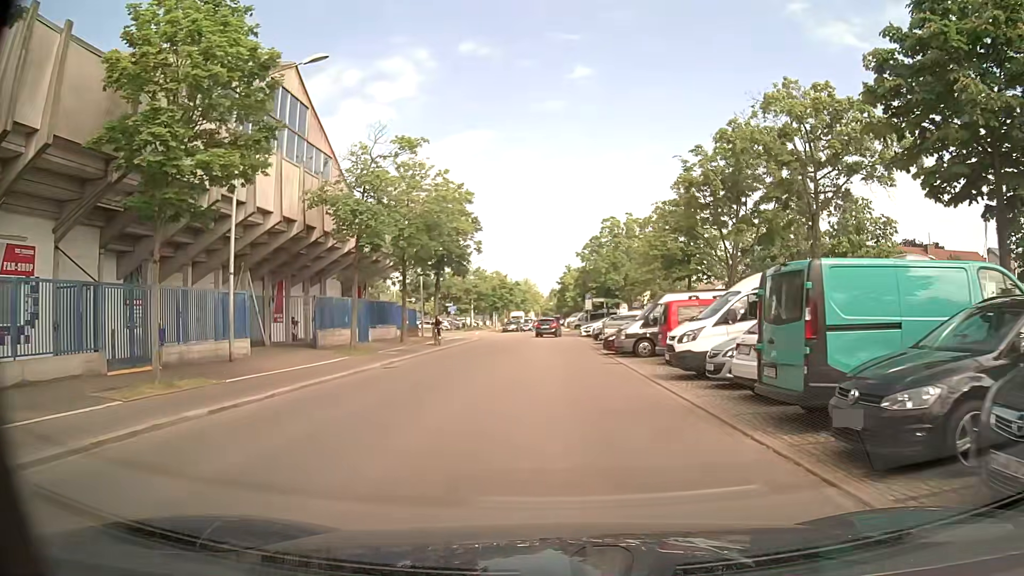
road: residential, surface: asphalt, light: Day
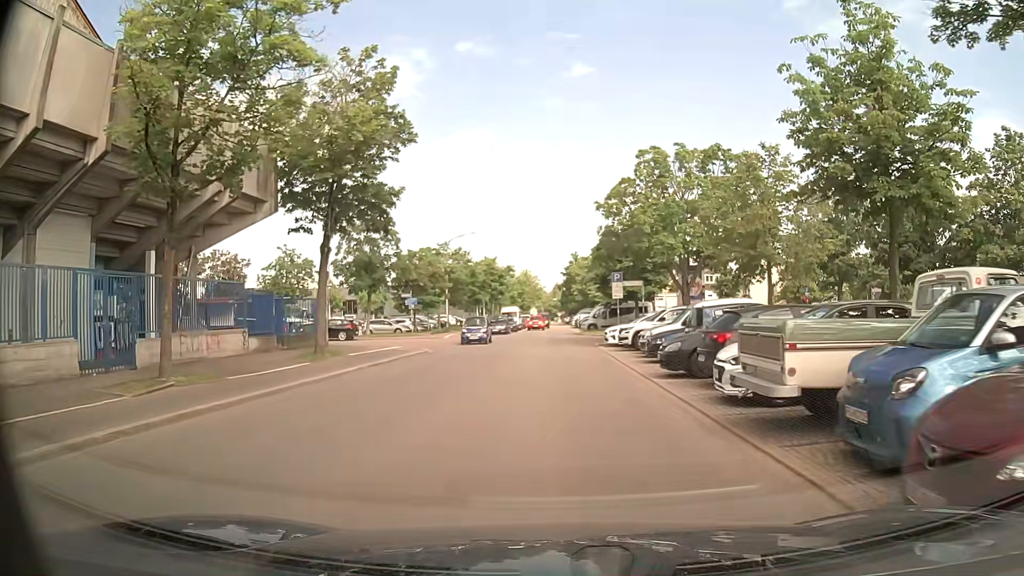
(0.0, +23.2) m; 0°
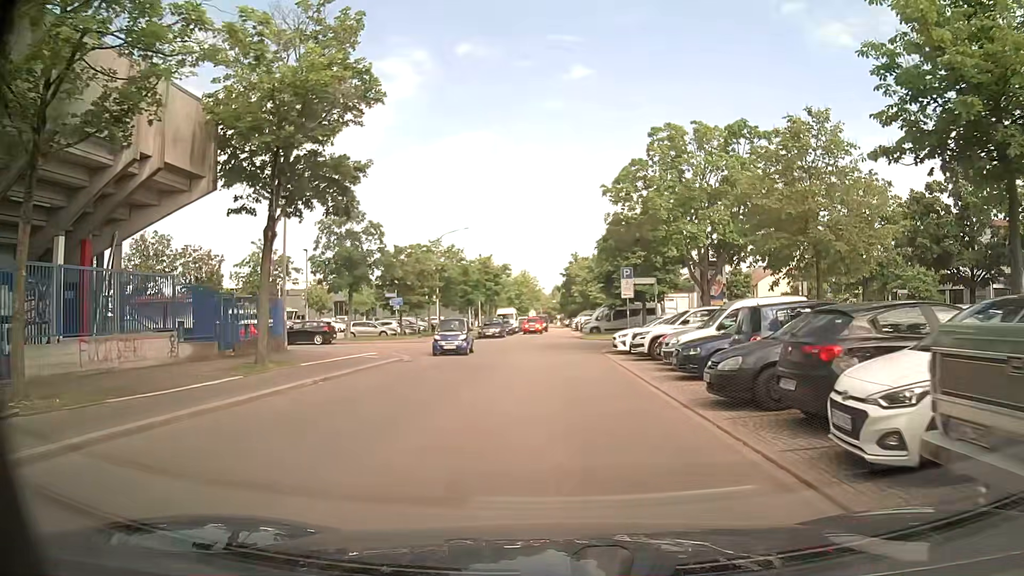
(0.0, +4.7) m; -1°
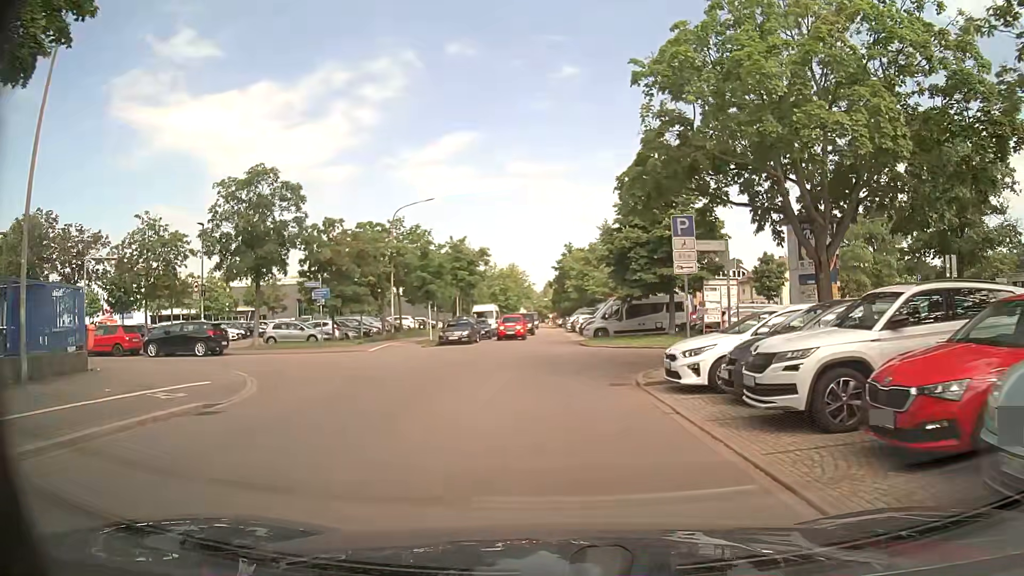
(+0.3, +14.0) m; +1°
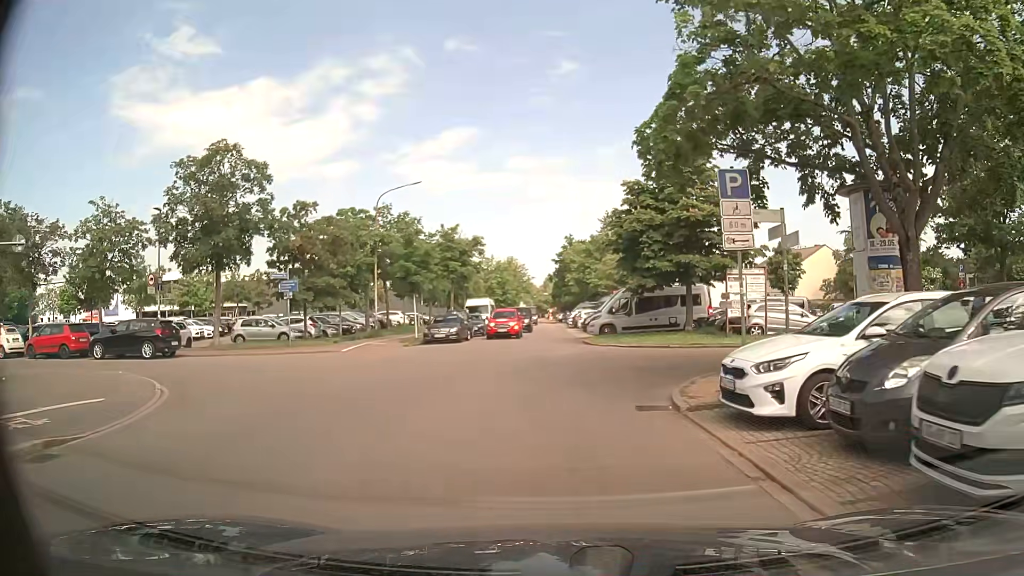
(0.0, +4.2) m; +1°
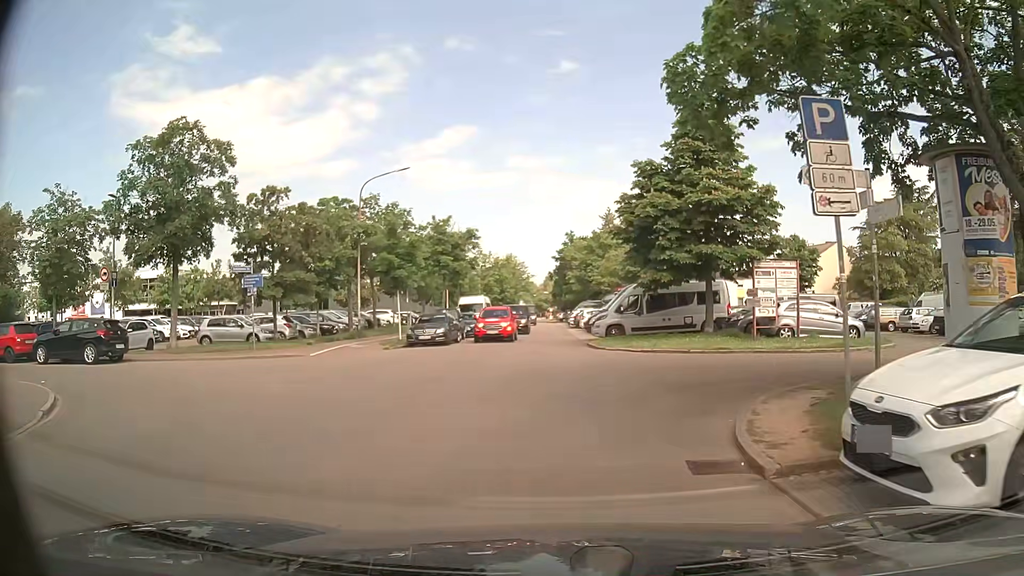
(0.0, +3.6) m; -1°
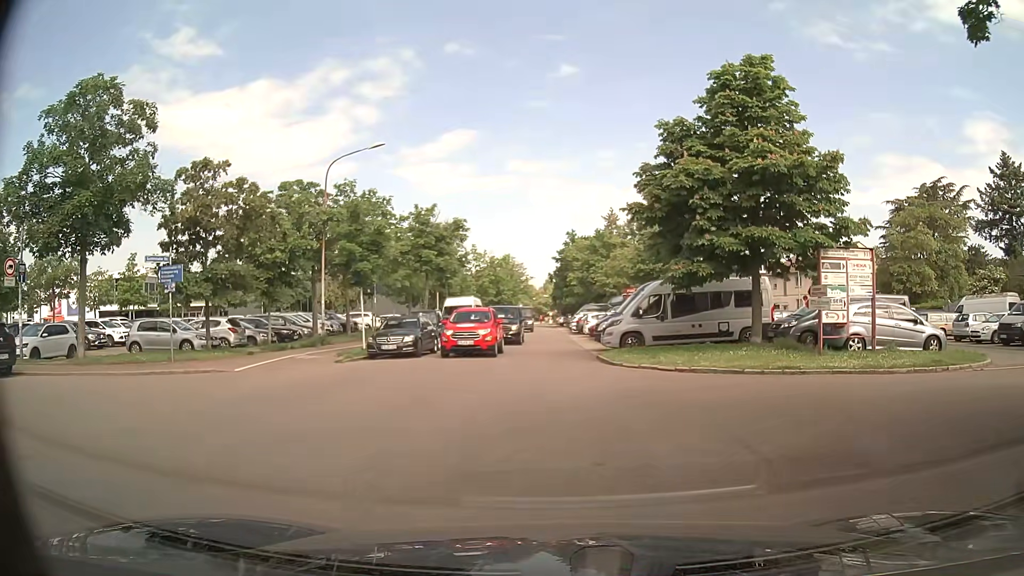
(0.0, +6.0) m; +1°
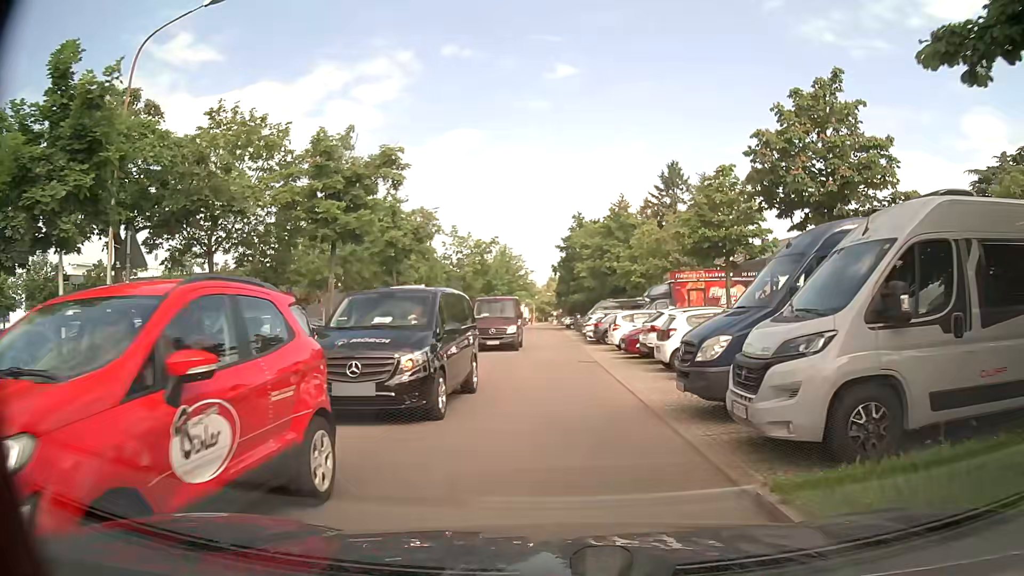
(-0.2, +17.2) m; 0°
(0, +10) (0, +20) (0, +30) (-1, +40) (-1, +50) (-1, +60) (-1, +70) (-1, +80) (-1, +90) (-2, +100) m
